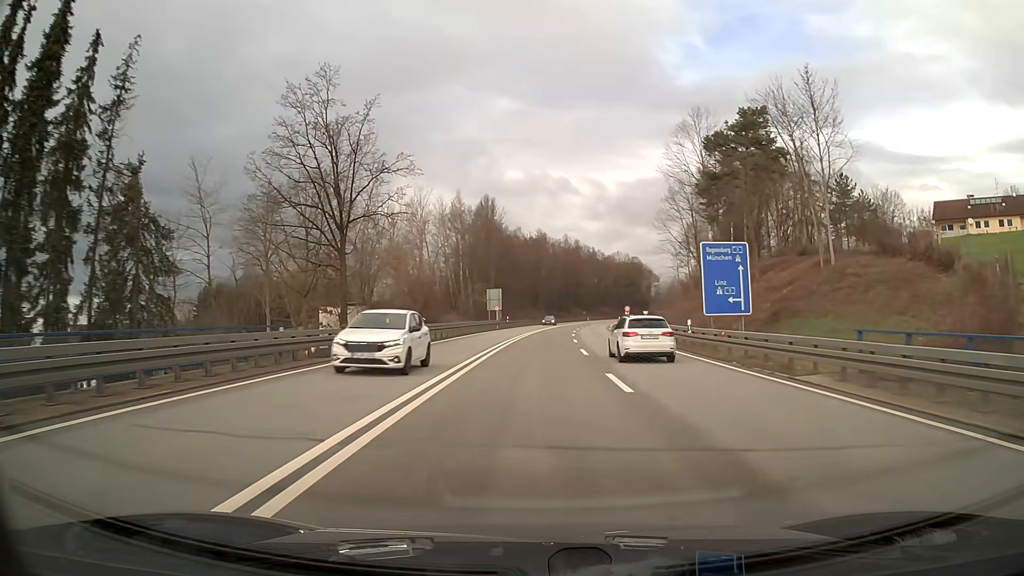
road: primary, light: Day
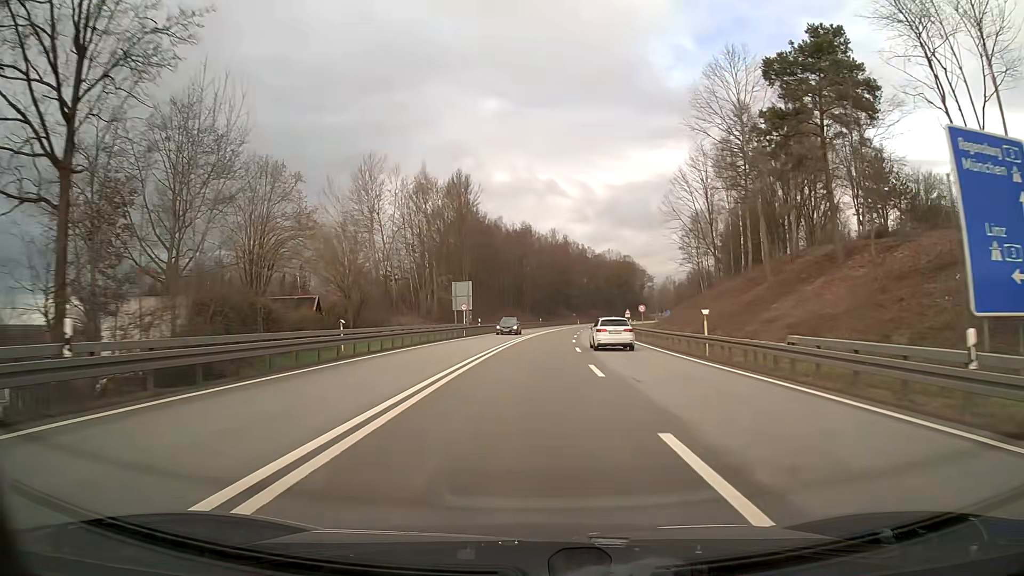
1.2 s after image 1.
(+0.2, +20.6) m; +1°
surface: asphalt
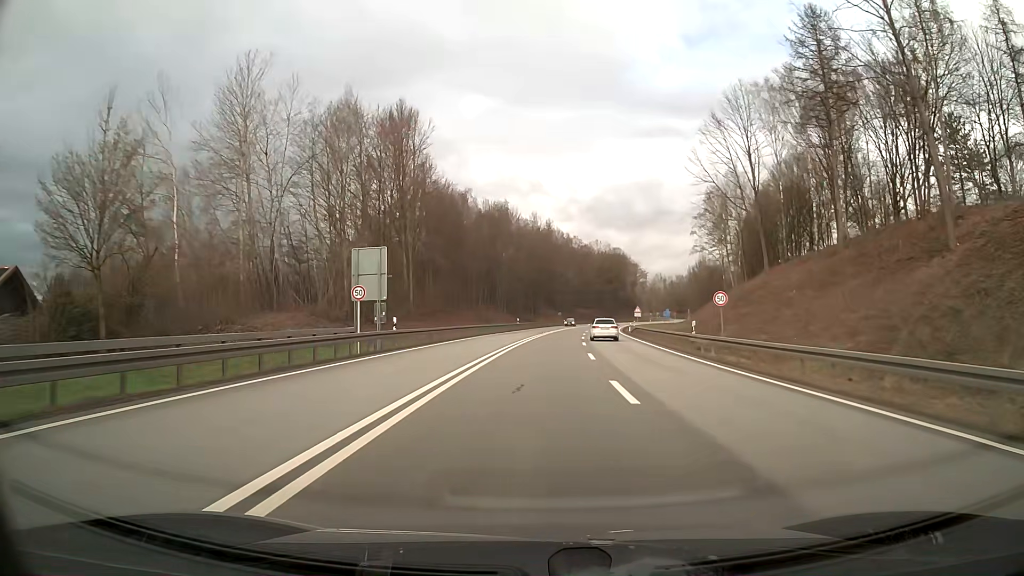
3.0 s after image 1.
(+0.4, +29.1) m; +2°
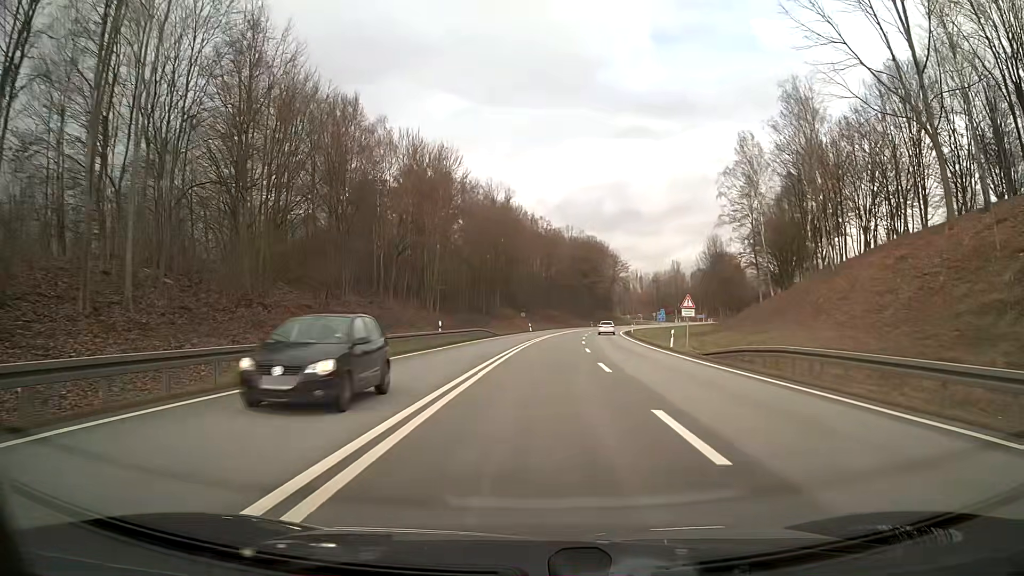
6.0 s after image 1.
(+1.1, +40.5) m; +3°
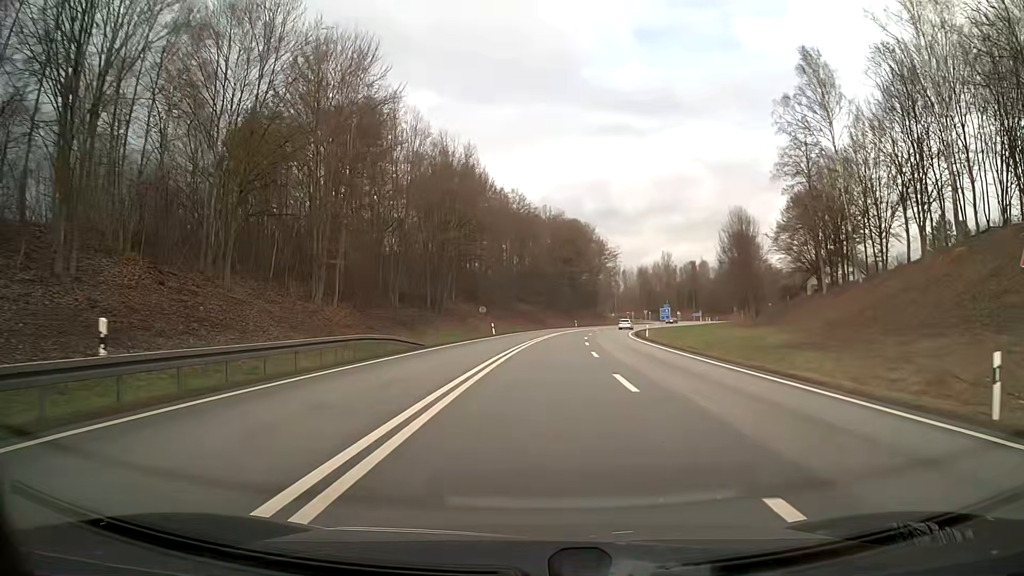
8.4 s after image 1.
(+0.6, +29.7) m; +3°
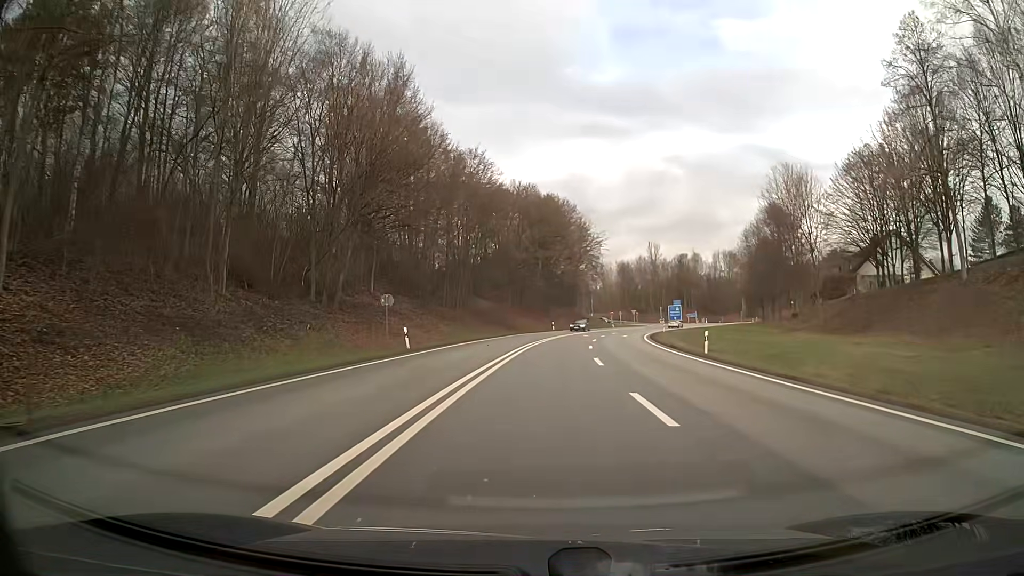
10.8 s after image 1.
(+0.6, +28.7) m; +3°
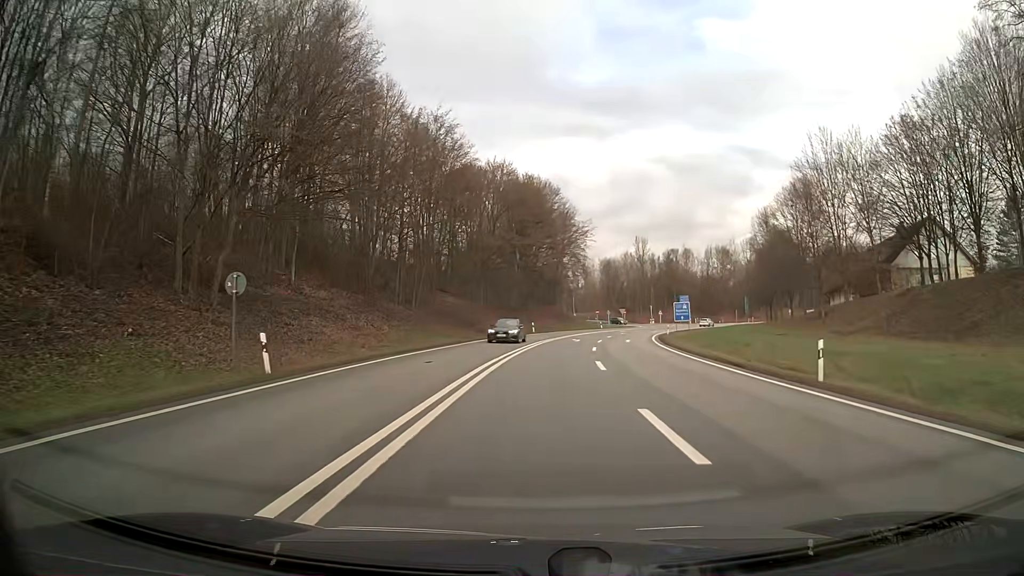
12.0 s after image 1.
(+0.2, +14.4) m; +2°
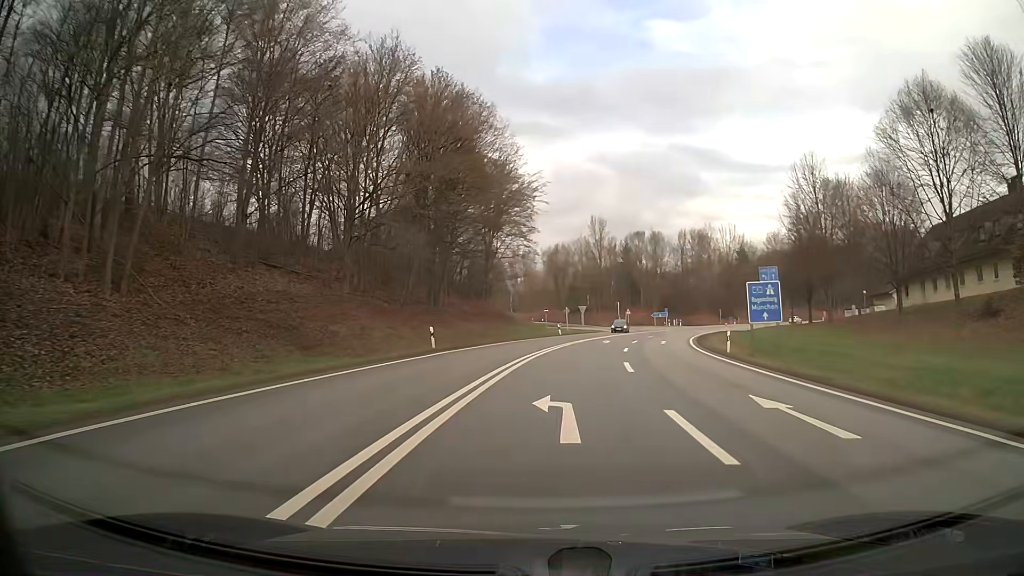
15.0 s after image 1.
(+1.7, +36.6) m; +6°
